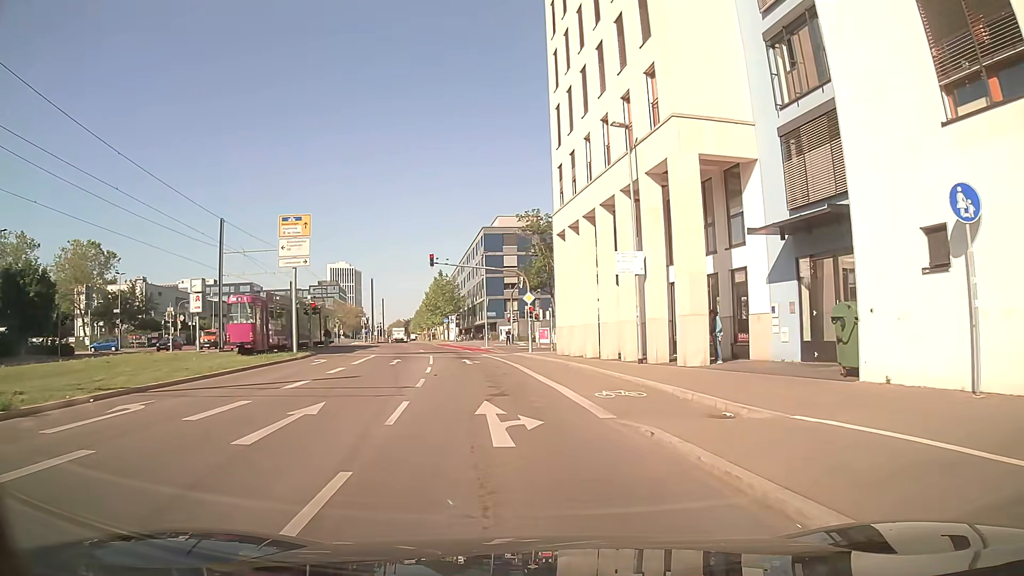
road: secondary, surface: asphalt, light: Day
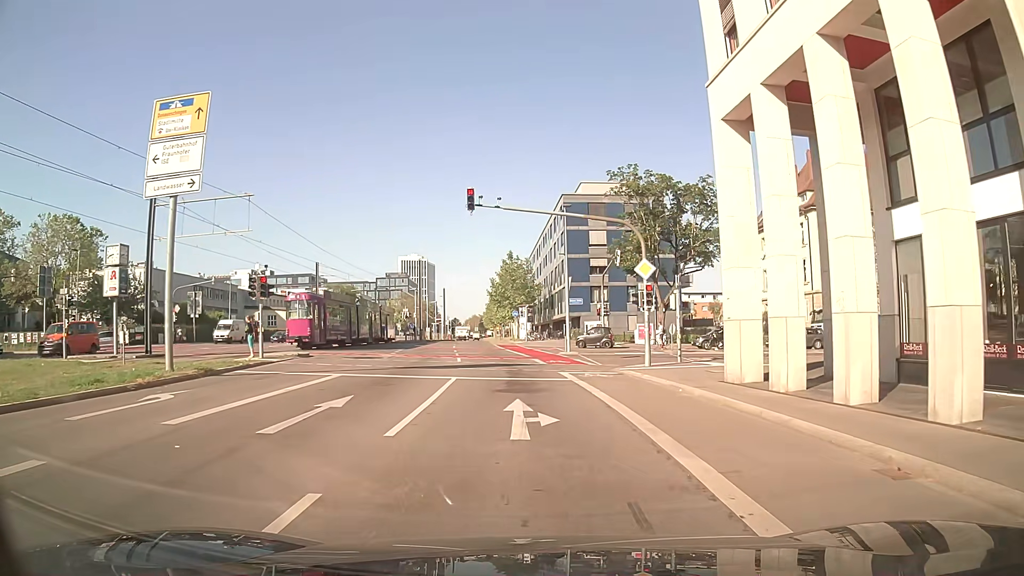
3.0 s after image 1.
(-0.3, +19.8) m; -5°
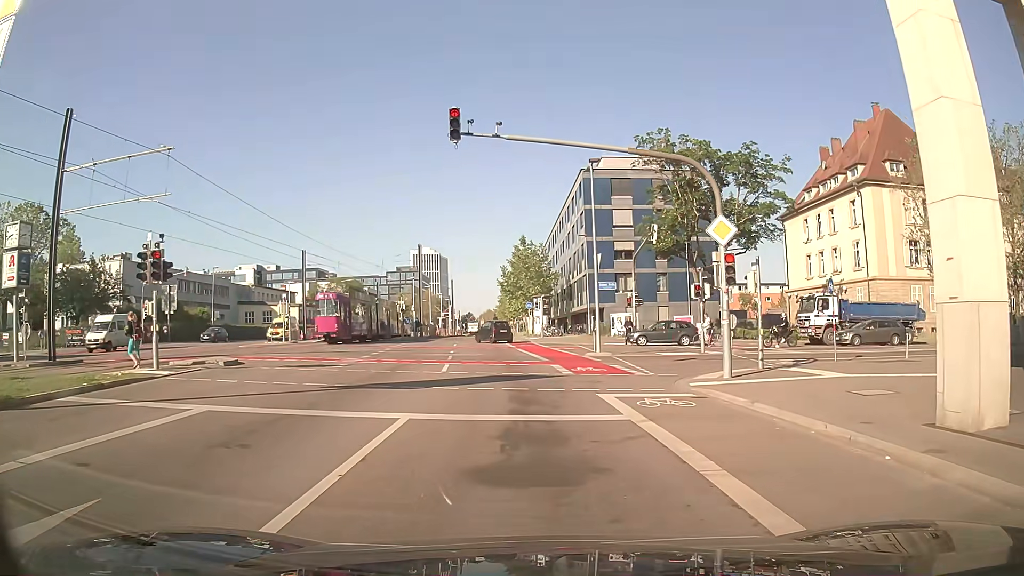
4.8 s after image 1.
(-0.1, +8.6) m; -2°
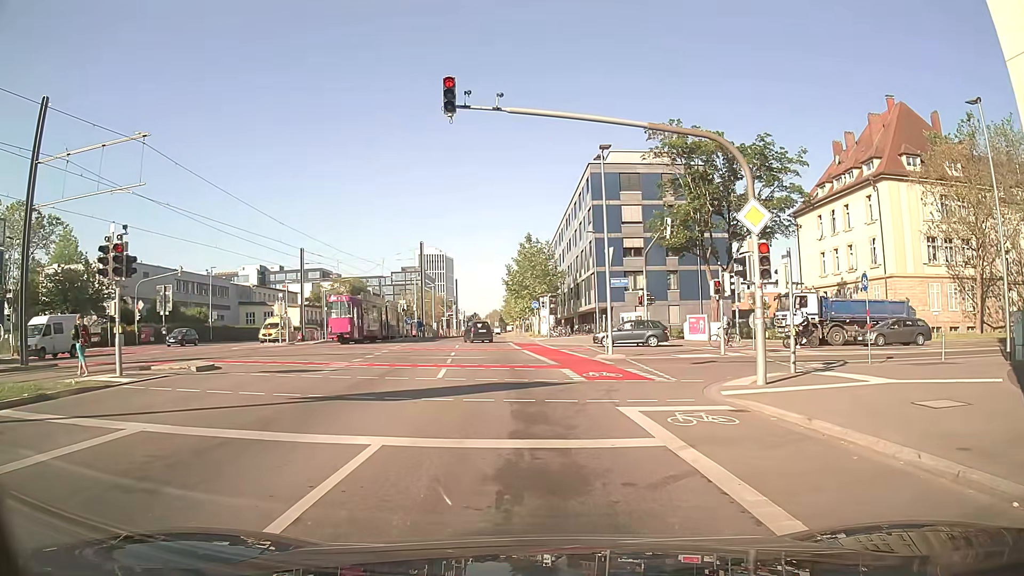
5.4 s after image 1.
(0.0, +2.0) m; +1°
